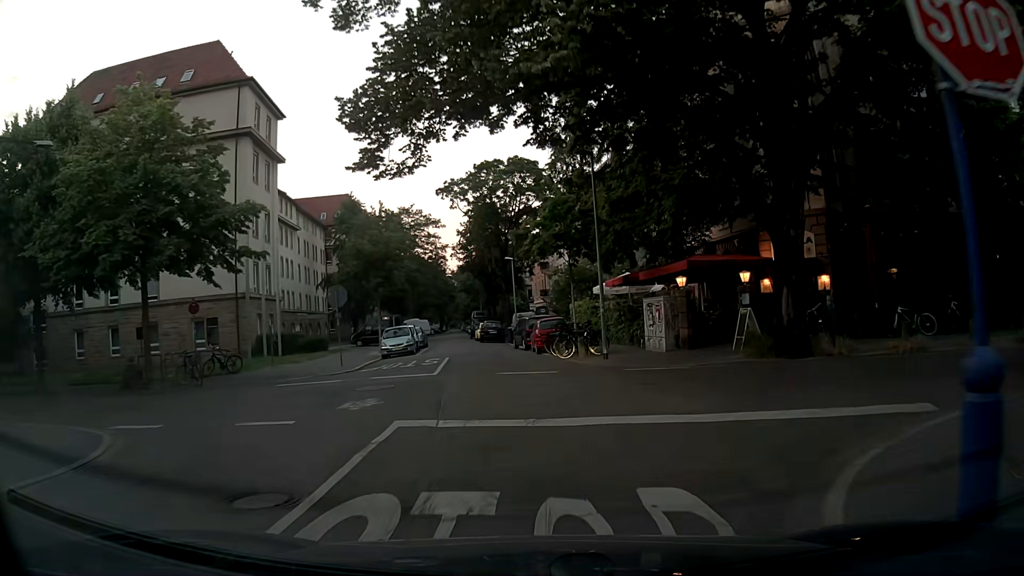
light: Day
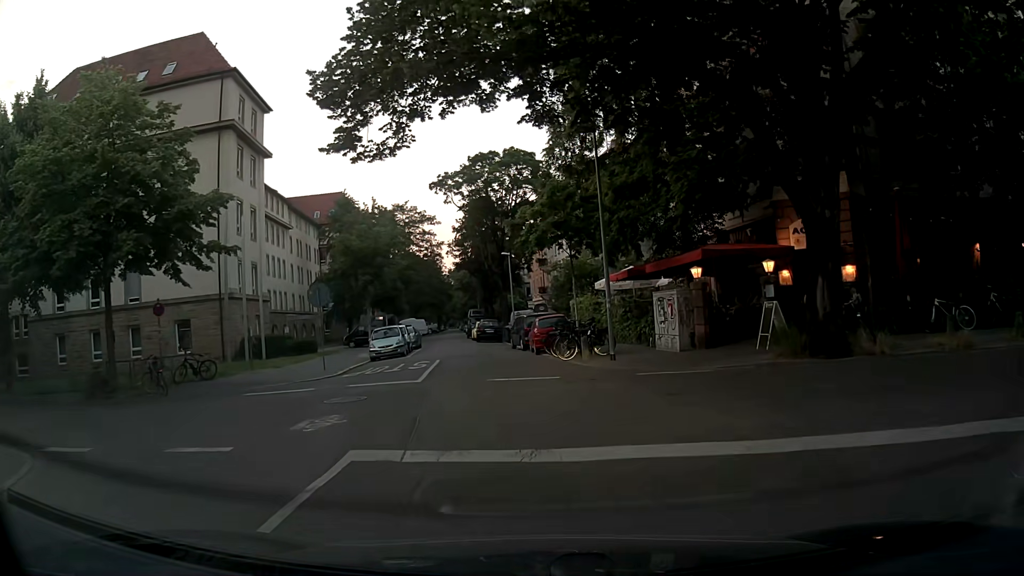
(0.0, +2.1) m; -1°
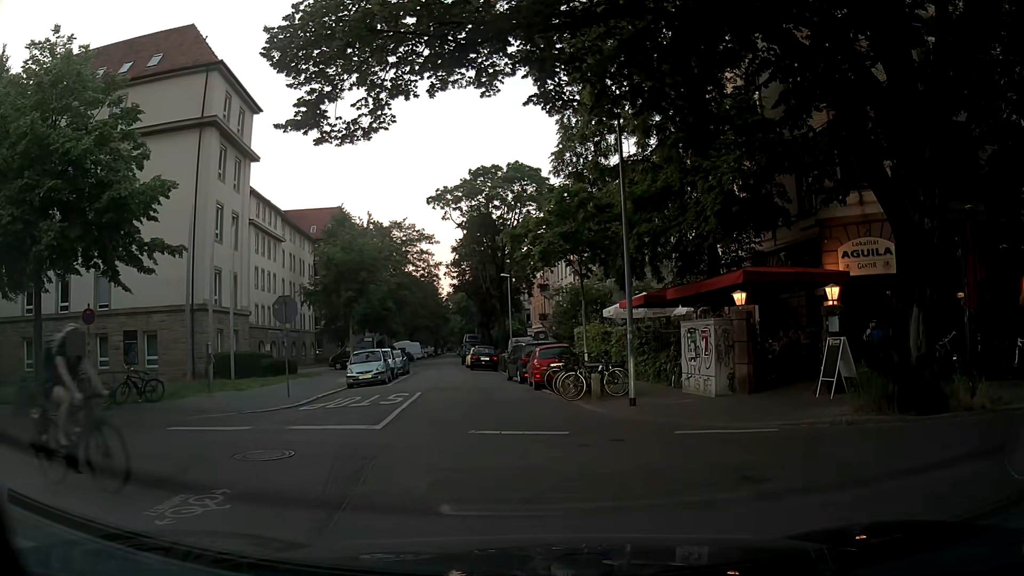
(0.0, +3.4) m; +1°
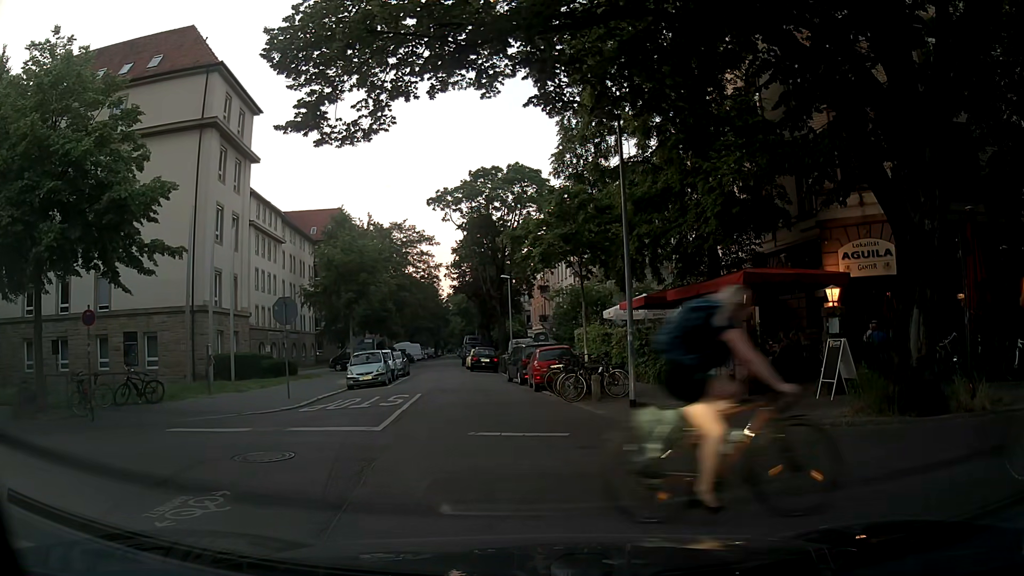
(0.0, +0.1) m; 0°
